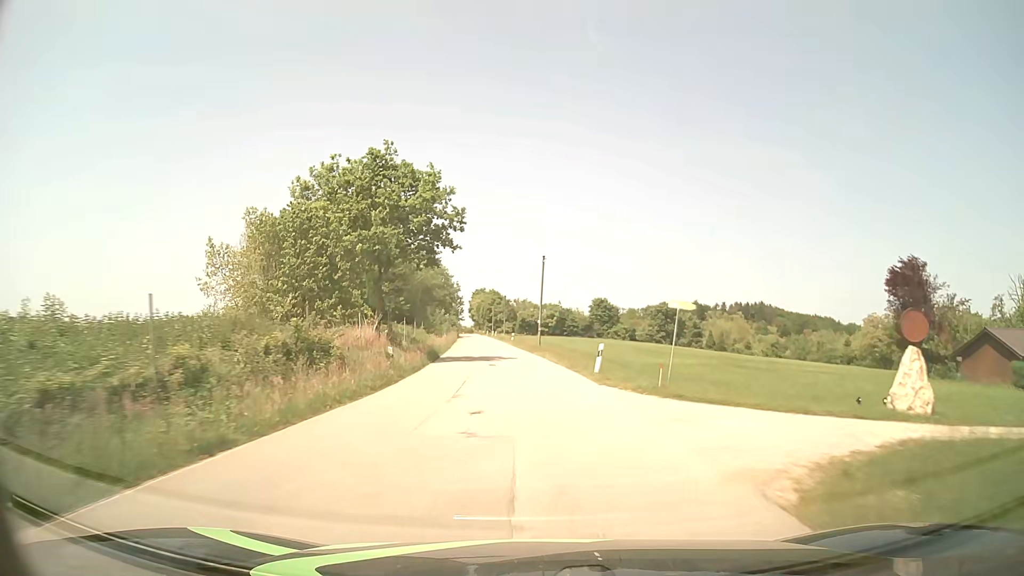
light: Day
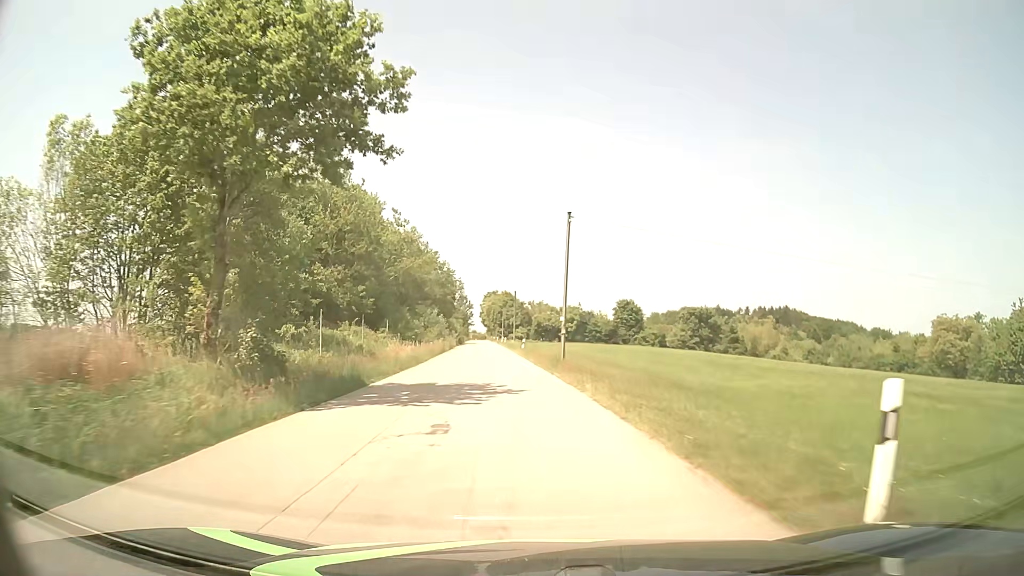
(-0.1, +18.9) m; -1°
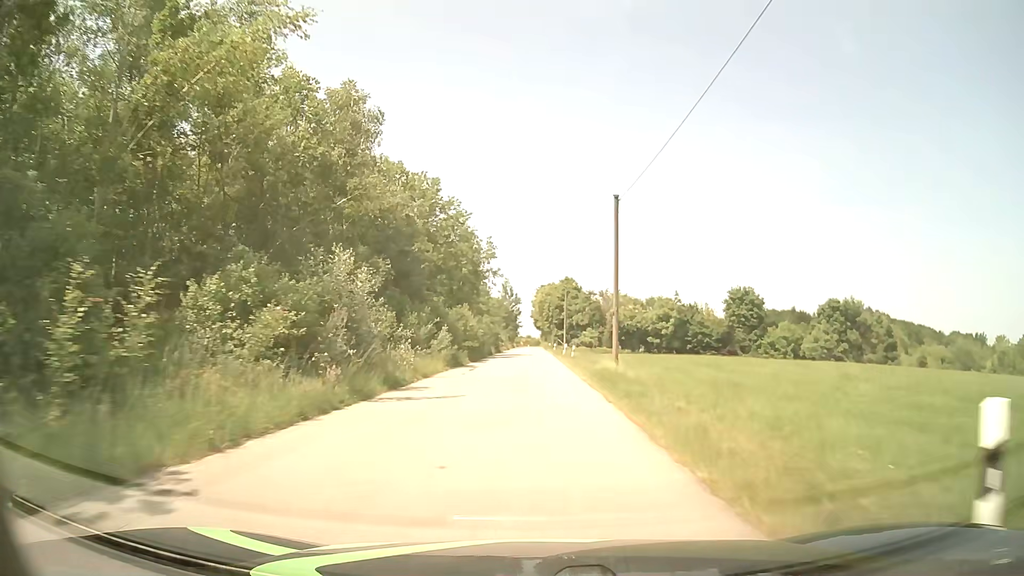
(-2.8, +47.9) m; -5°
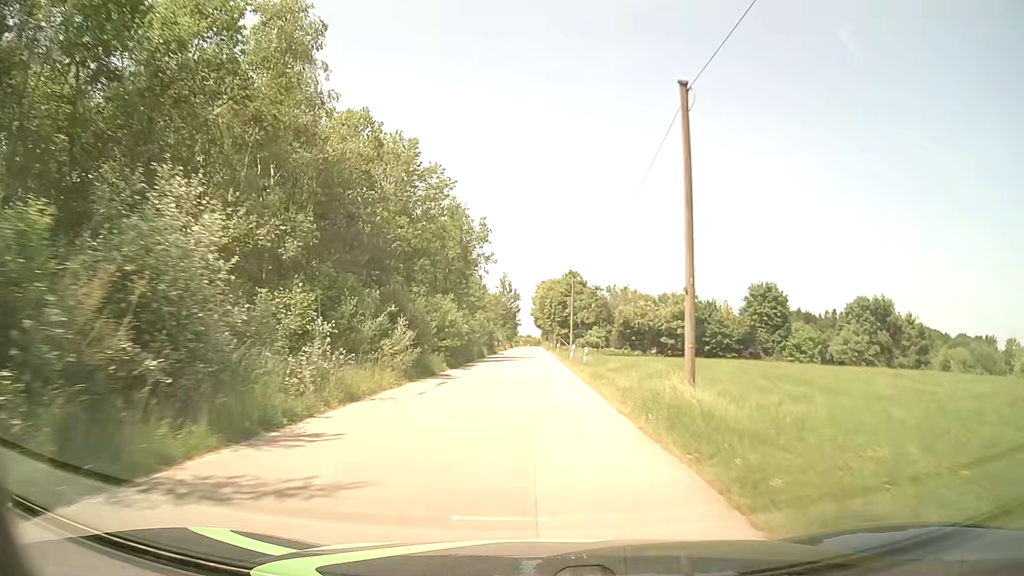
(0.0, +9.8) m; 0°
